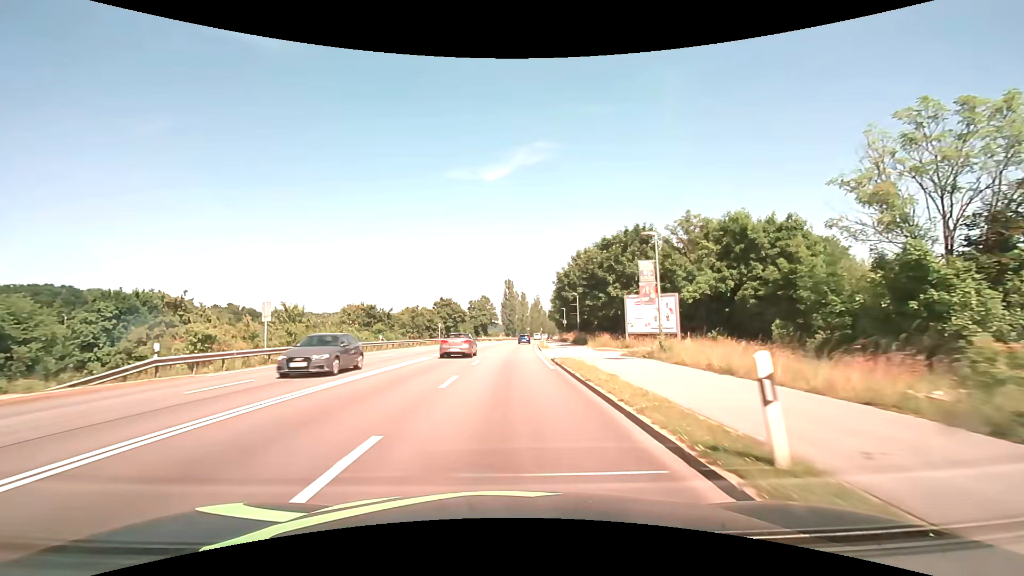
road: primary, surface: asphalt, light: Day
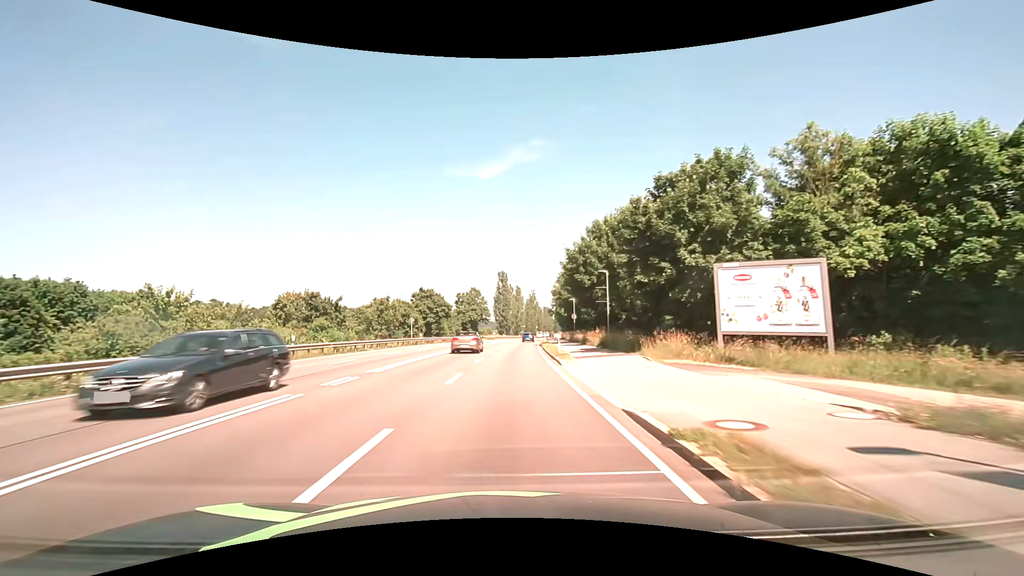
(+0.1, +17.6) m; +1°
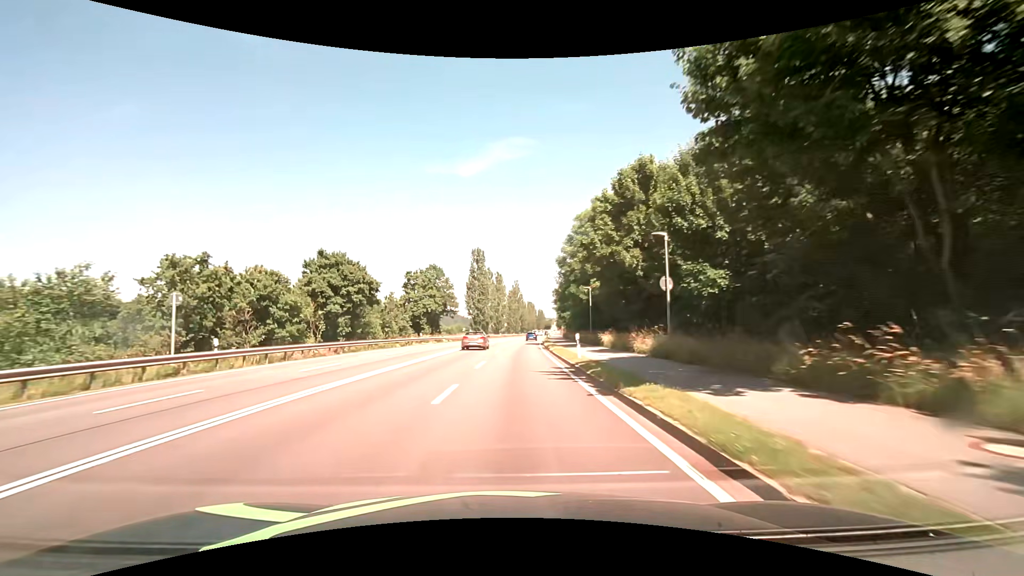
(+0.6, +39.6) m; +2°
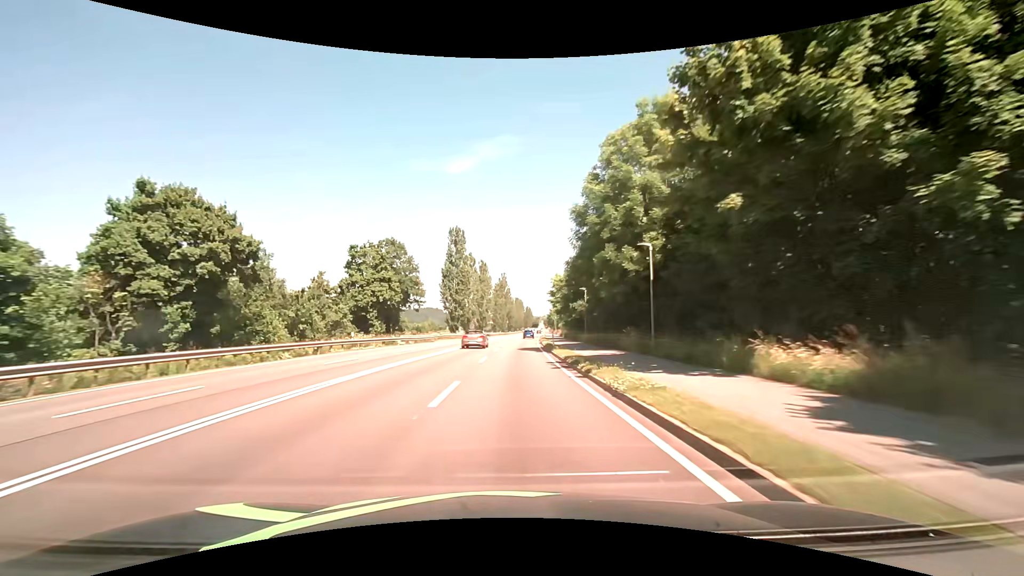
(+0.2, +21.7) m; +1°
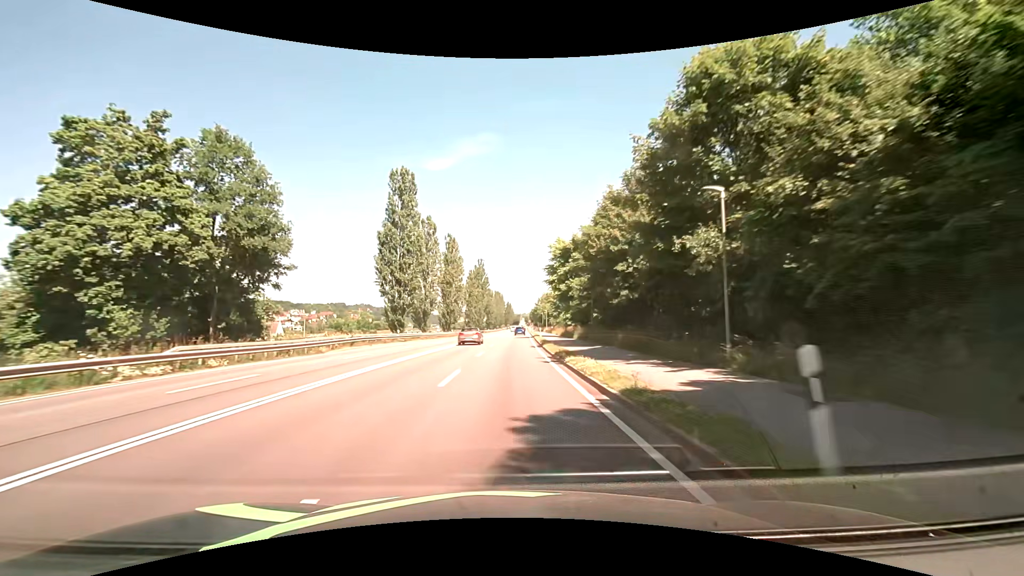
(+0.7, +32.8) m; +2°
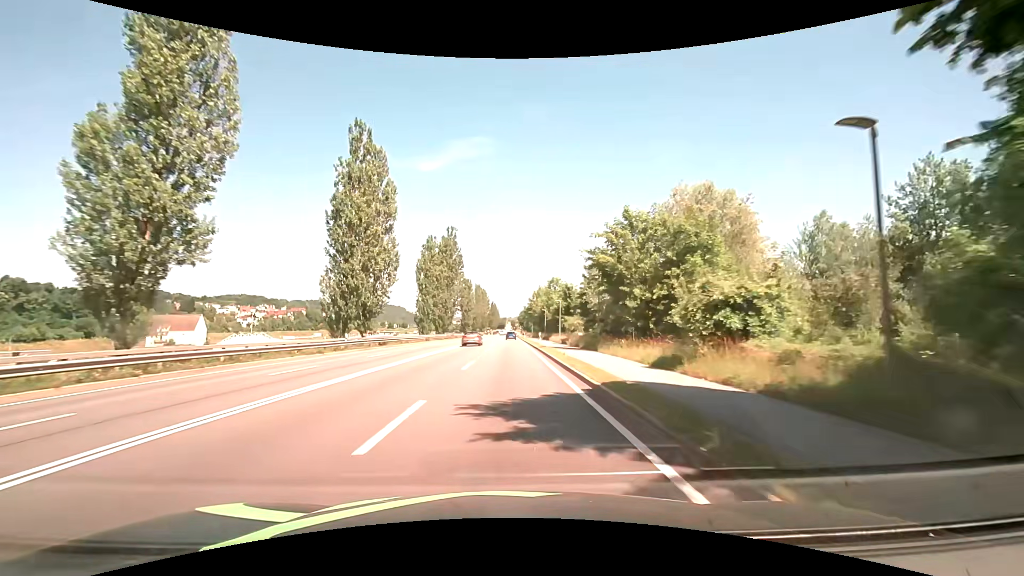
(+1.2, +54.1) m; +2°
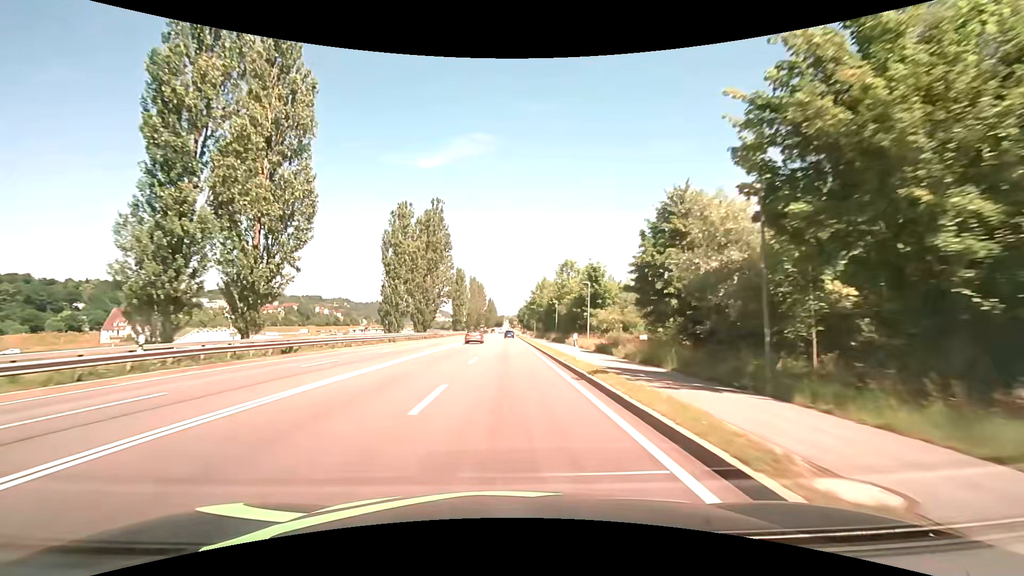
(+0.1, +21.5) m; +1°
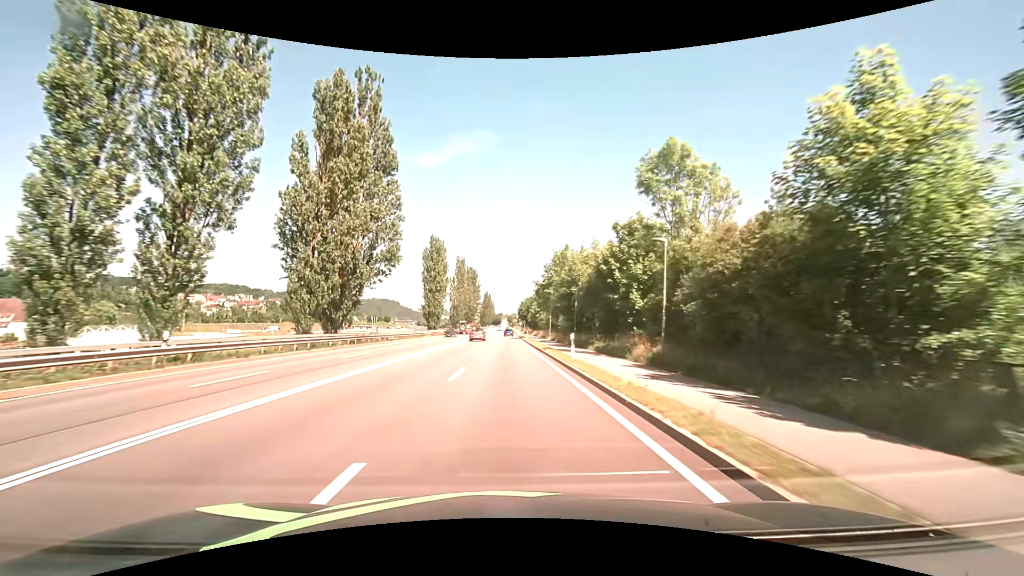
(0.0, +43.0) m; 0°
